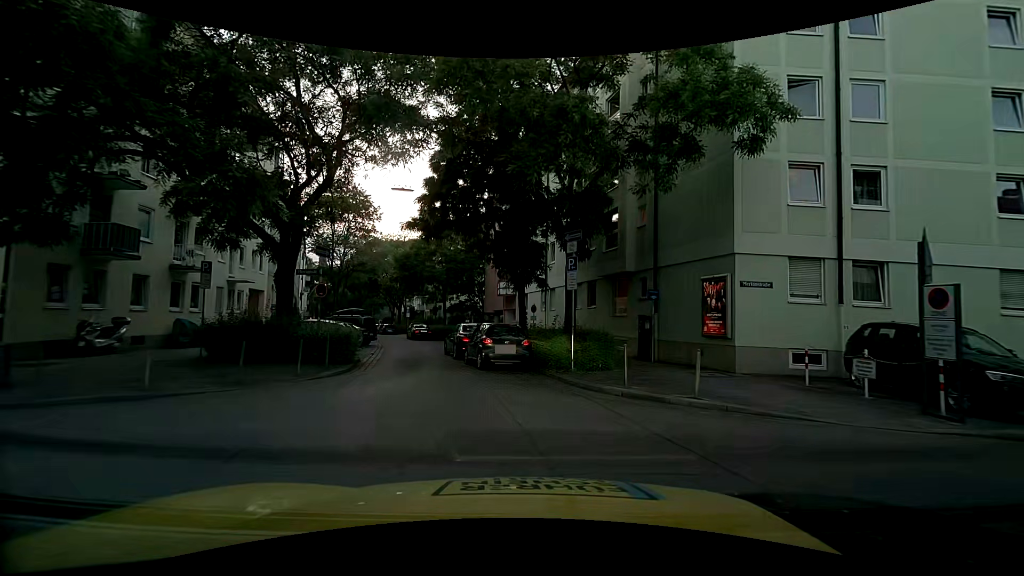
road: residential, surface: asphalt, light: Sunrise
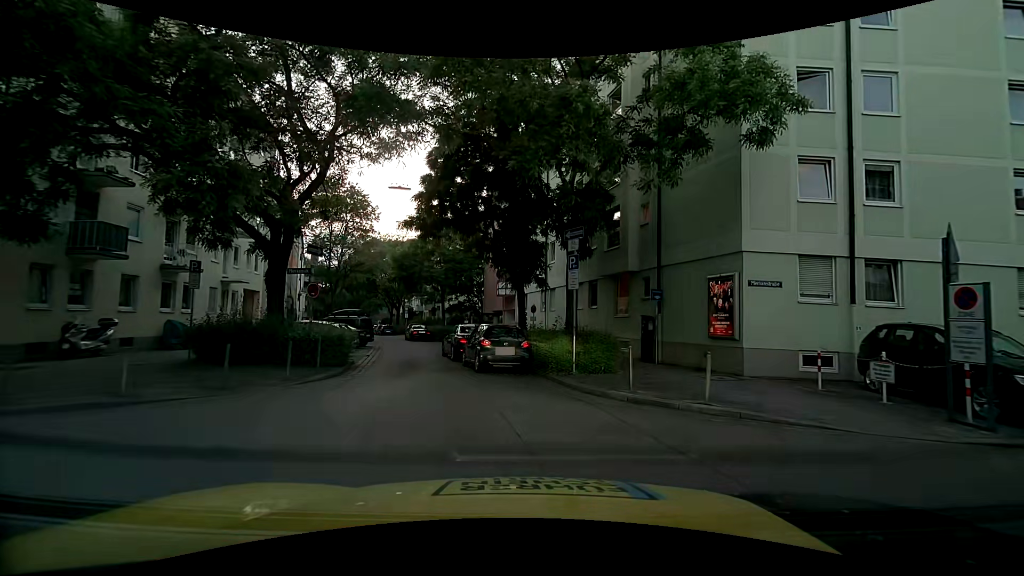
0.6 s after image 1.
(0.0, +0.5) m; 0°
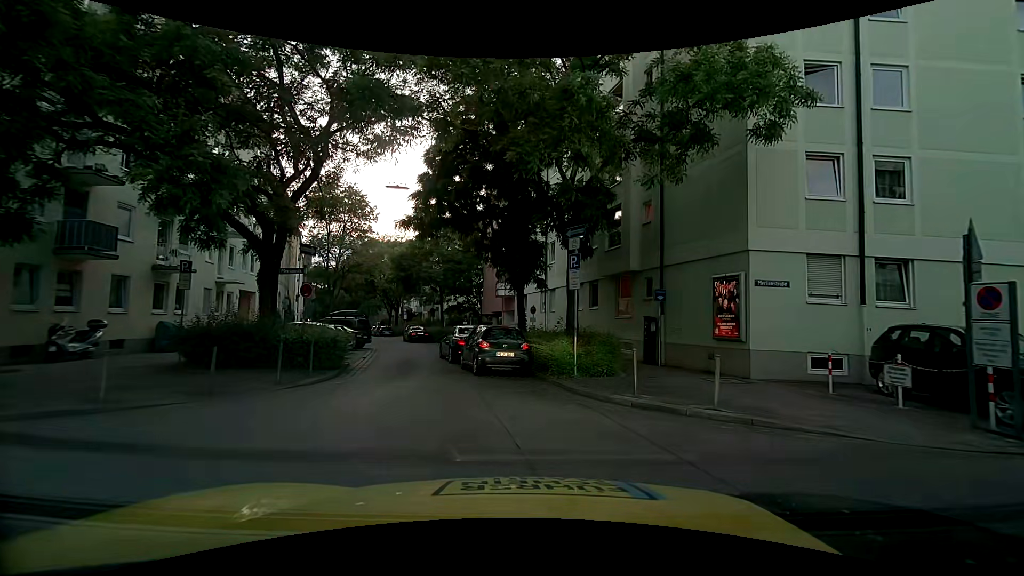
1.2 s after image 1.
(0.0, +0.4) m; 0°
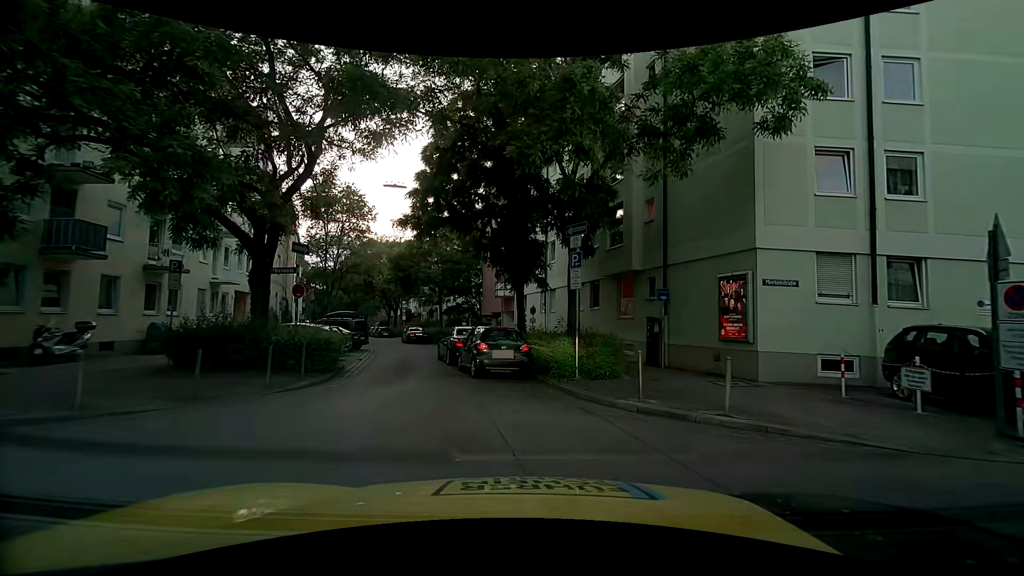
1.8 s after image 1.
(0.0, +0.5) m; 0°
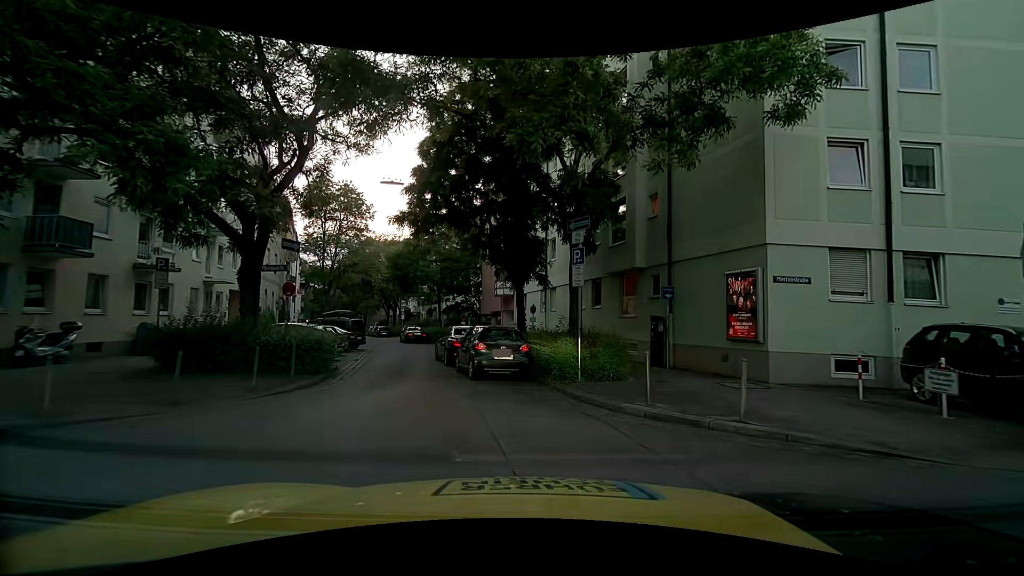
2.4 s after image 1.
(0.0, +0.6) m; 0°
